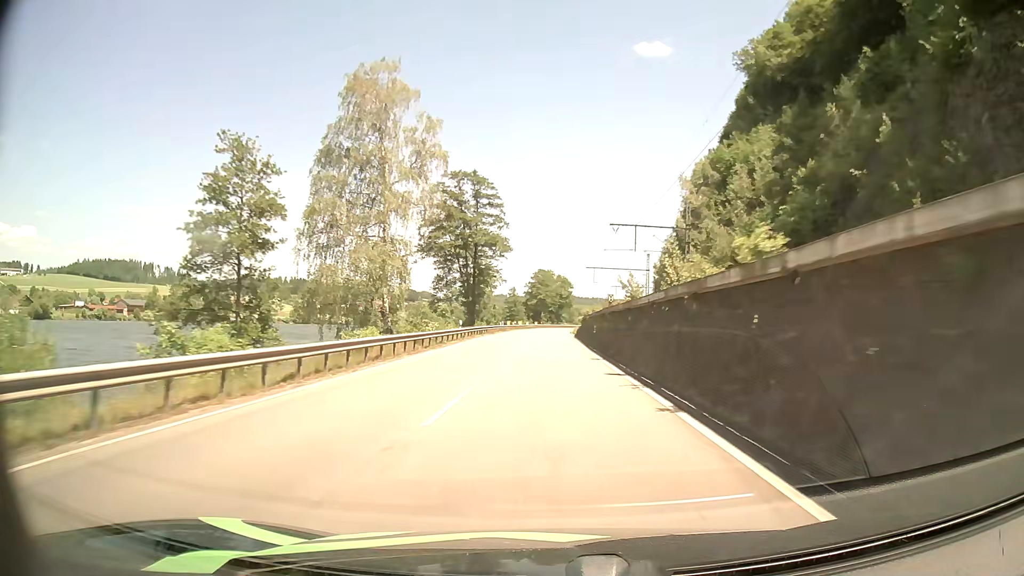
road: primary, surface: asphalt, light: Day
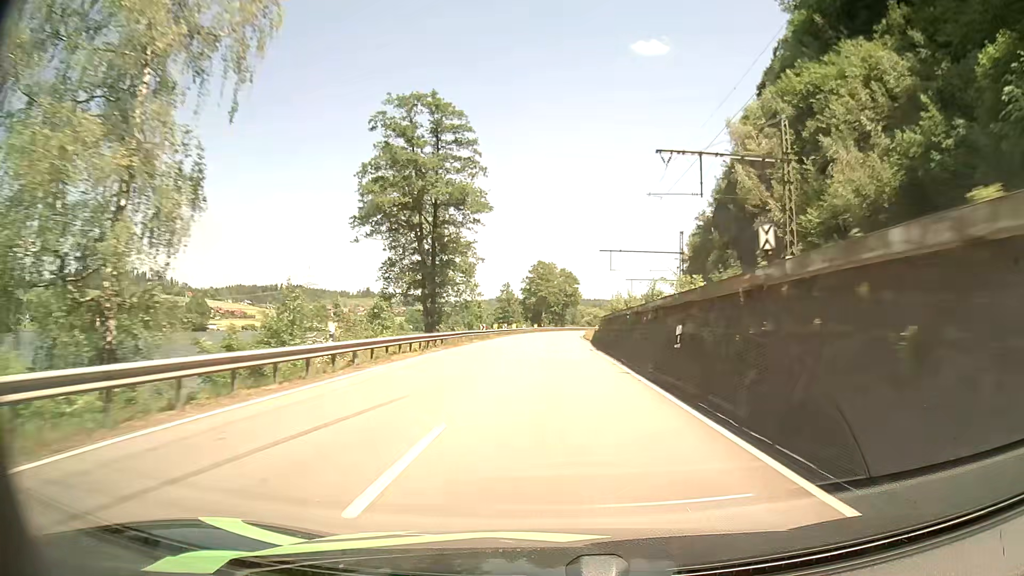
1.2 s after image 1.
(-0.1, +27.9) m; 0°
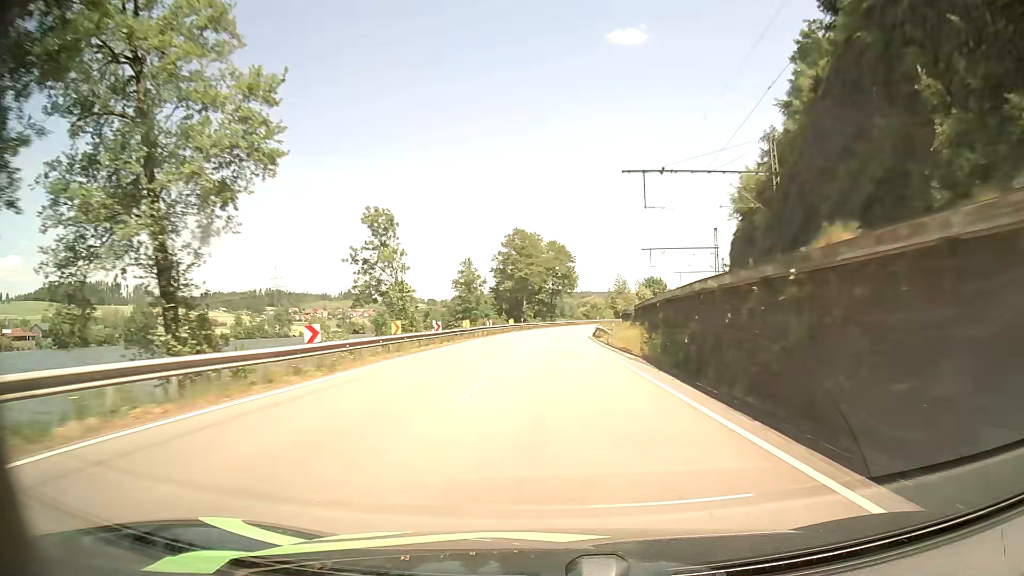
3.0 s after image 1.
(+0.5, +41.1) m; +1°
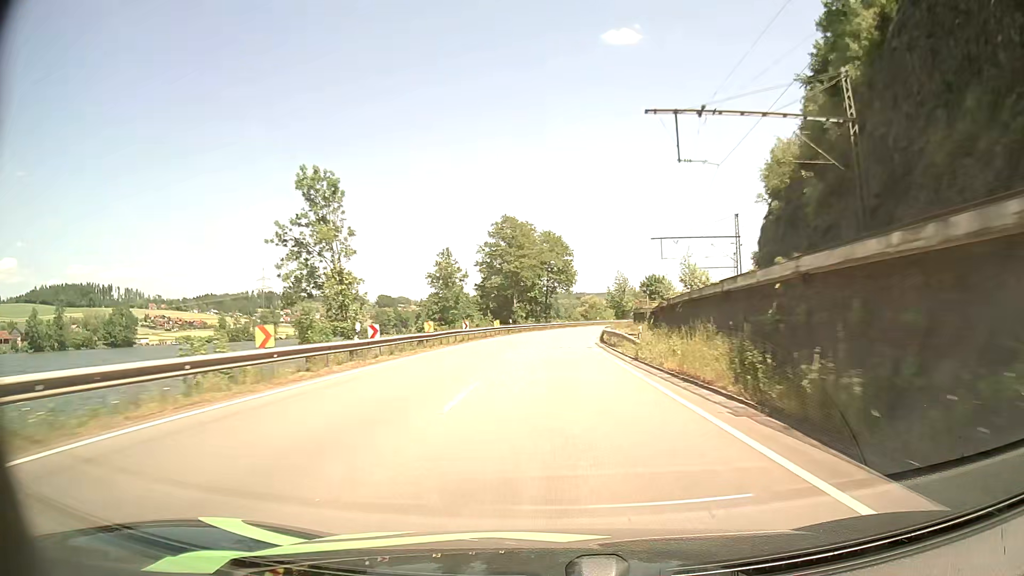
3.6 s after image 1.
(0.0, +13.2) m; 0°
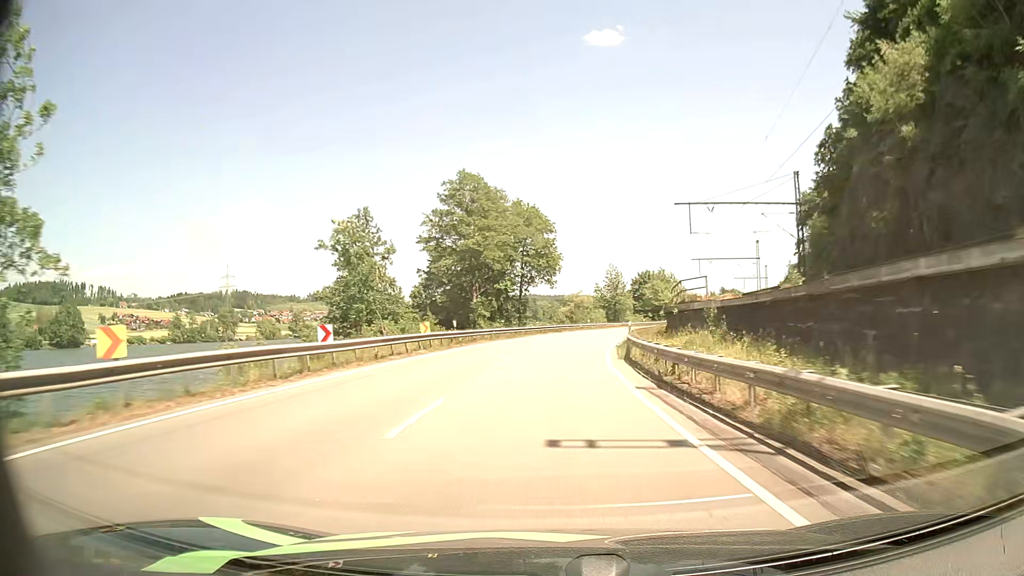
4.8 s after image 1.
(+0.2, +25.8) m; +2°
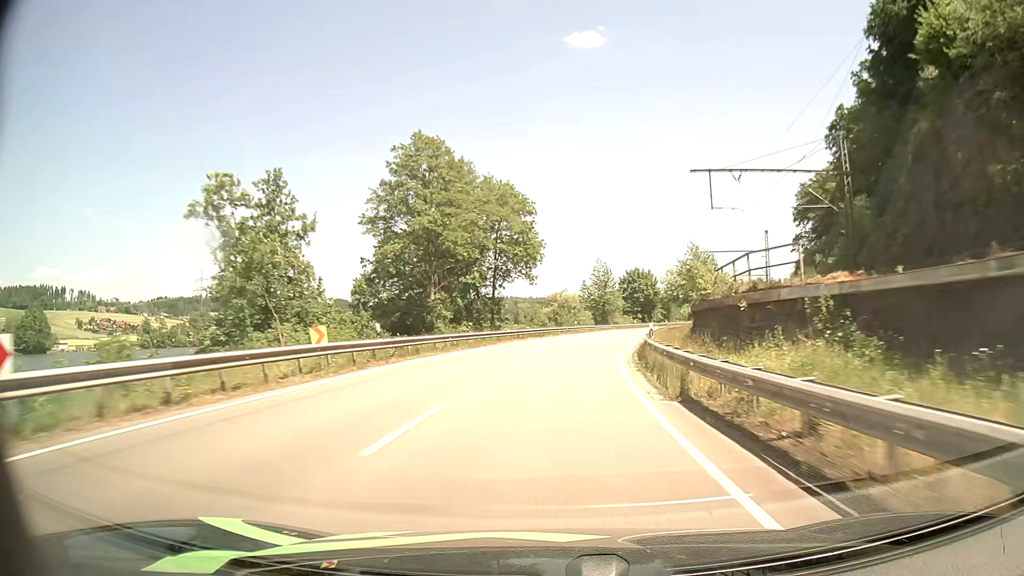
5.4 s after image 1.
(+0.1, +12.8) m; +1°
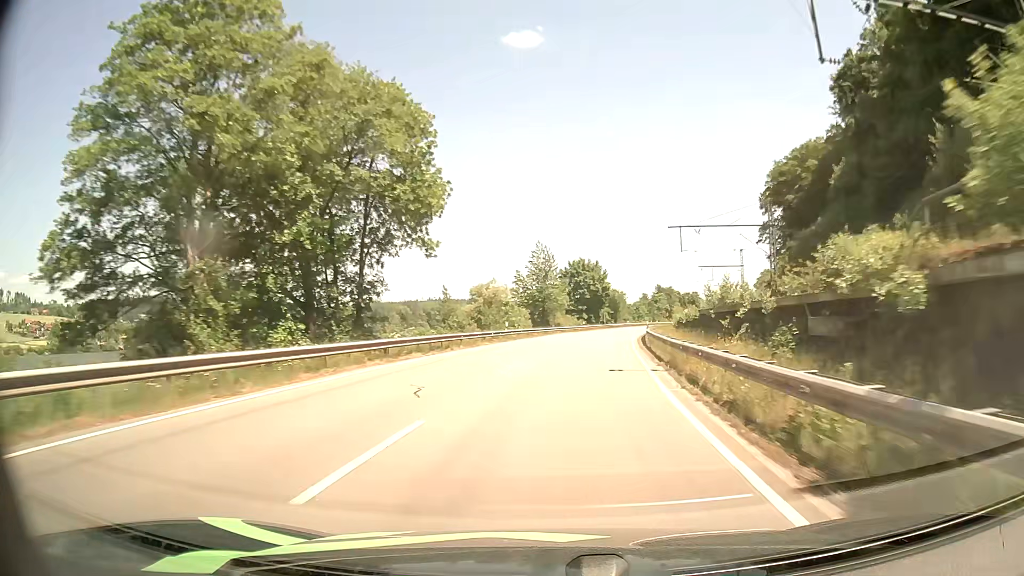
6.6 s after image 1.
(+1.1, +25.3) m; +5°
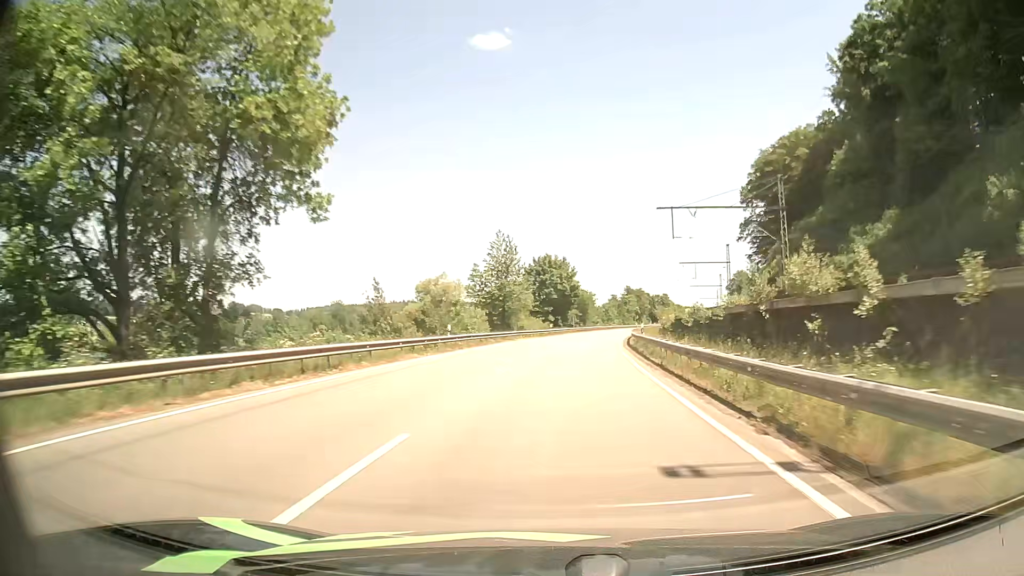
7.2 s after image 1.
(+0.4, +12.7) m; +3°
(0, +10) (+1, +20) (+1, +30) (+2, +40) (+3, +50) (+5, +60) (+6, +70) (+8, +80) (+9, +89) (+11, +99) m
